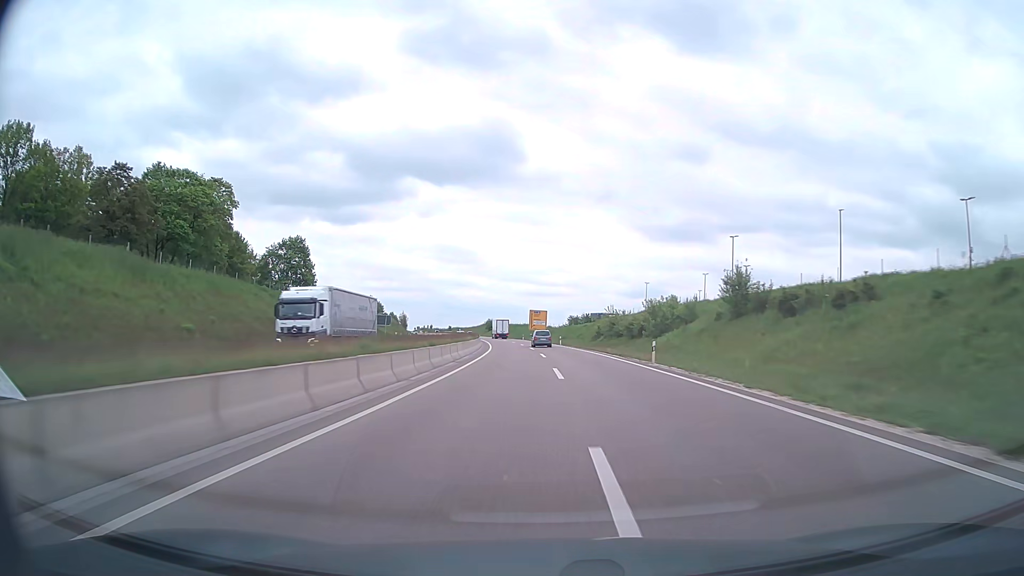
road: trunk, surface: asphalt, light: Day
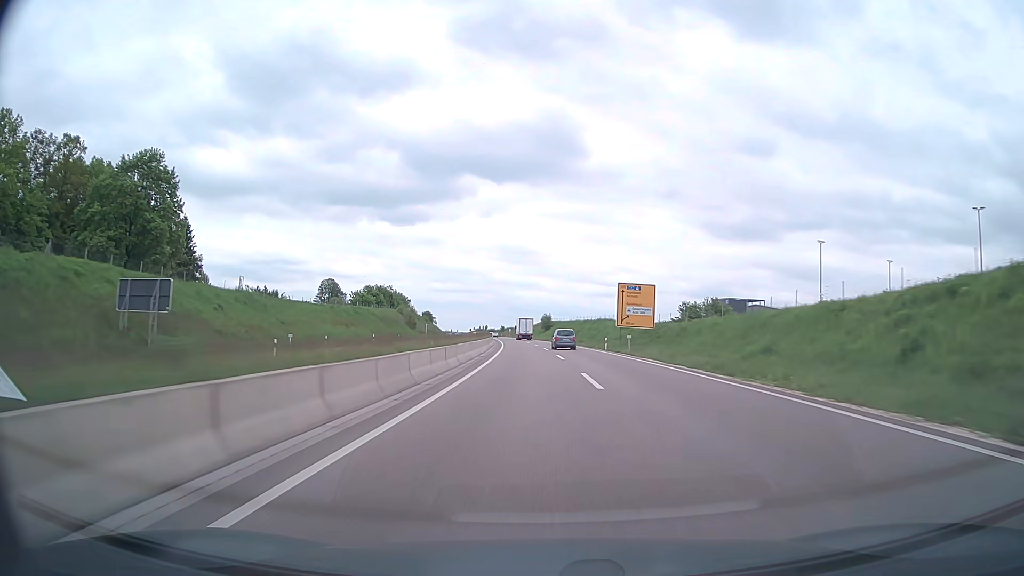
(-3.6, +75.6) m; -5°
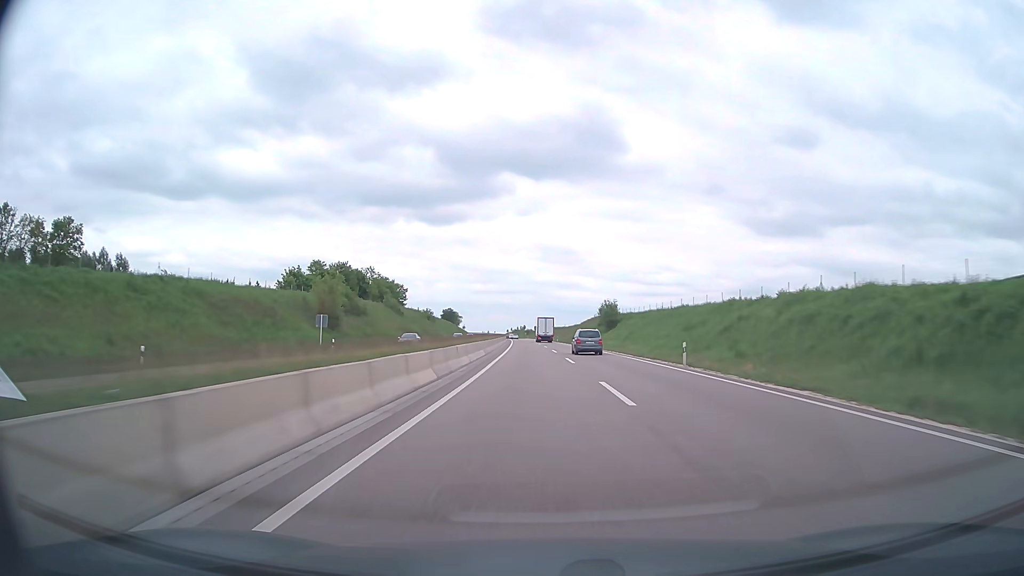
(-2.7, +75.5) m; -4°
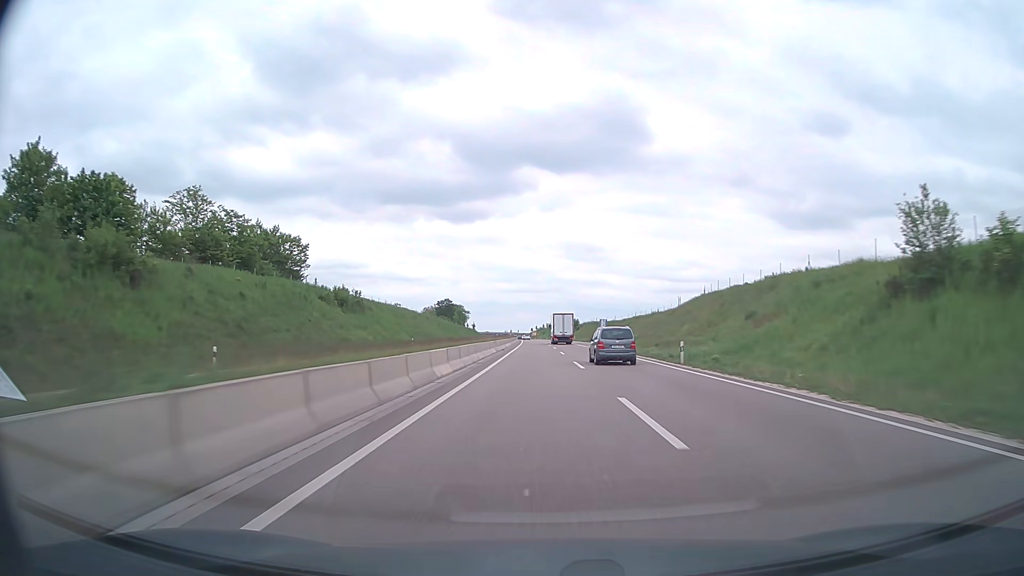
(-2.4, +94.8) m; -2°
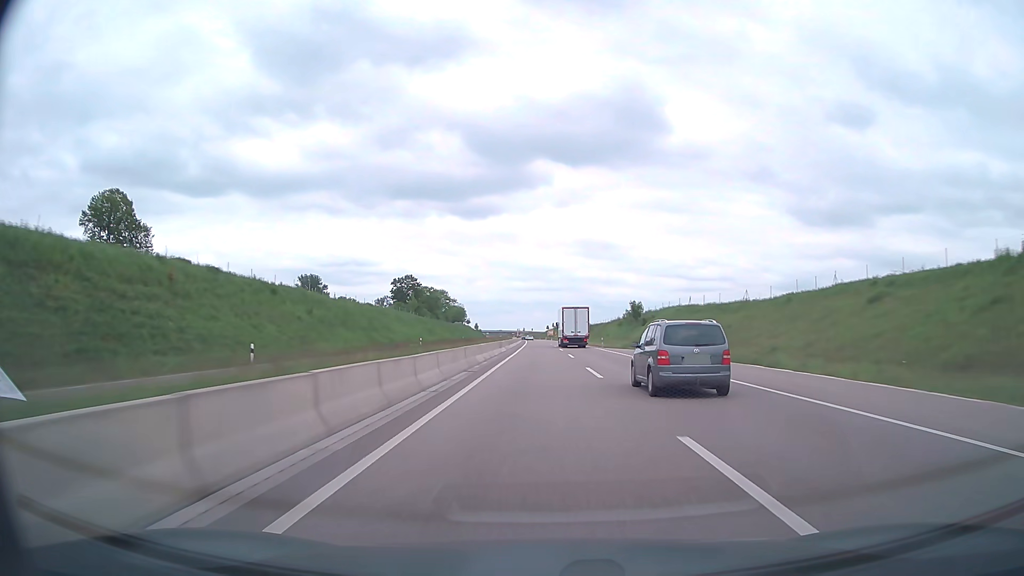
(-1.3, +95.2) m; -1°
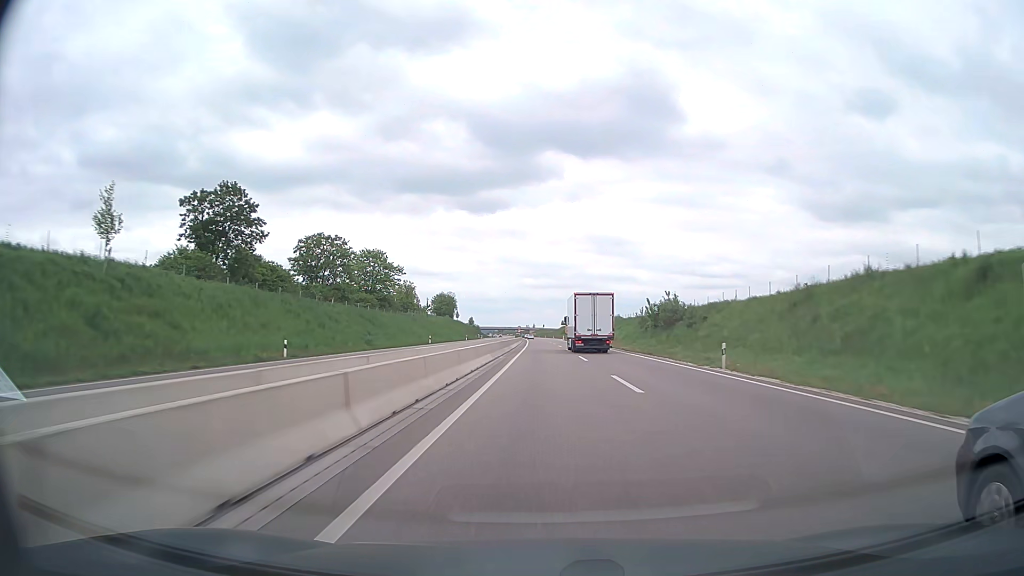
(-1.1, +95.4) m; -1°
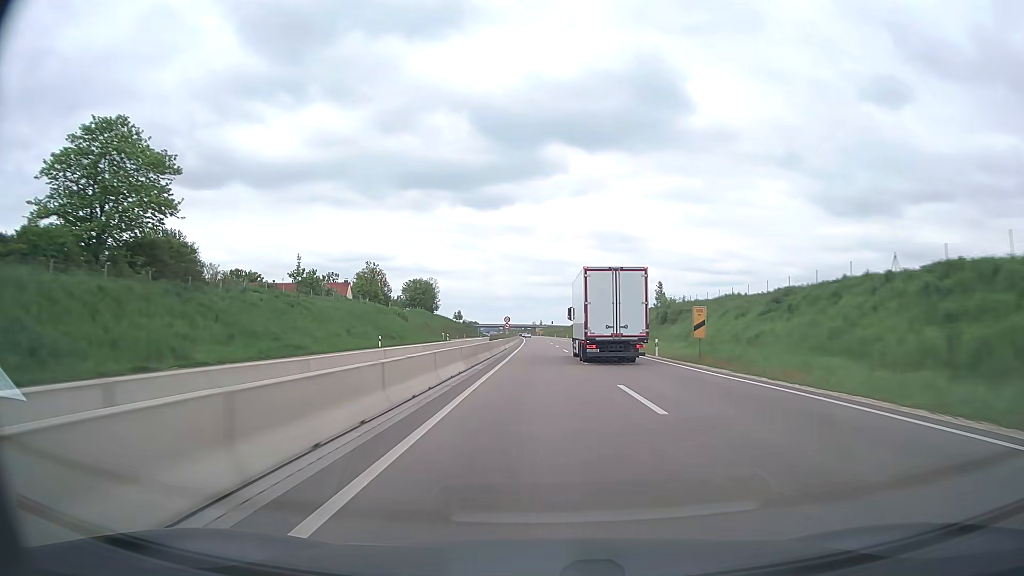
(-0.2, +76.2) m; -1°
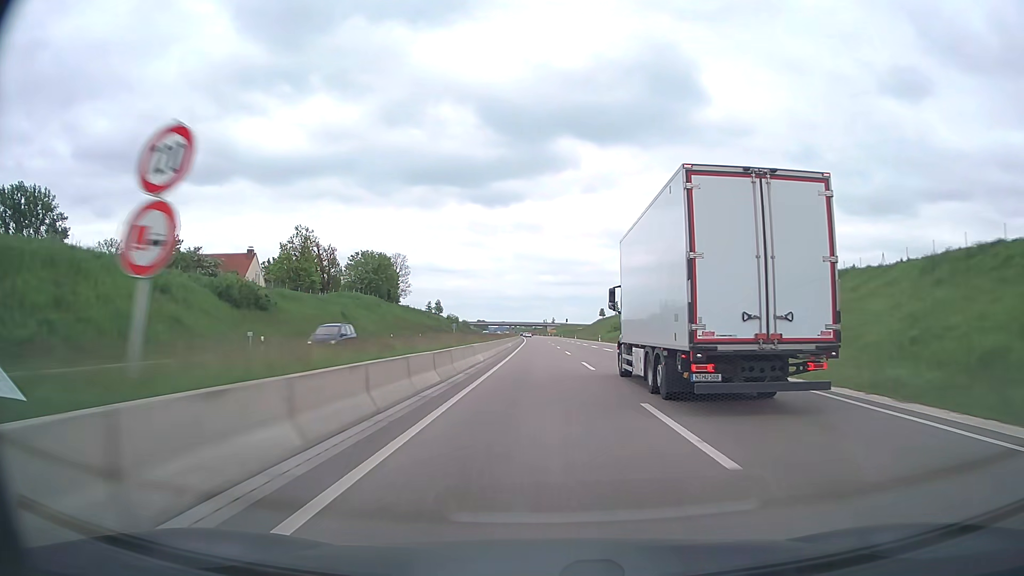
(-0.8, +76.3) m; -1°
(0, +10) (0, +20) (0, +30) (0, +40) (0, +50) (0, +60) (0, +70) (-1, +80) (-1, +90) (-1, +100) m
